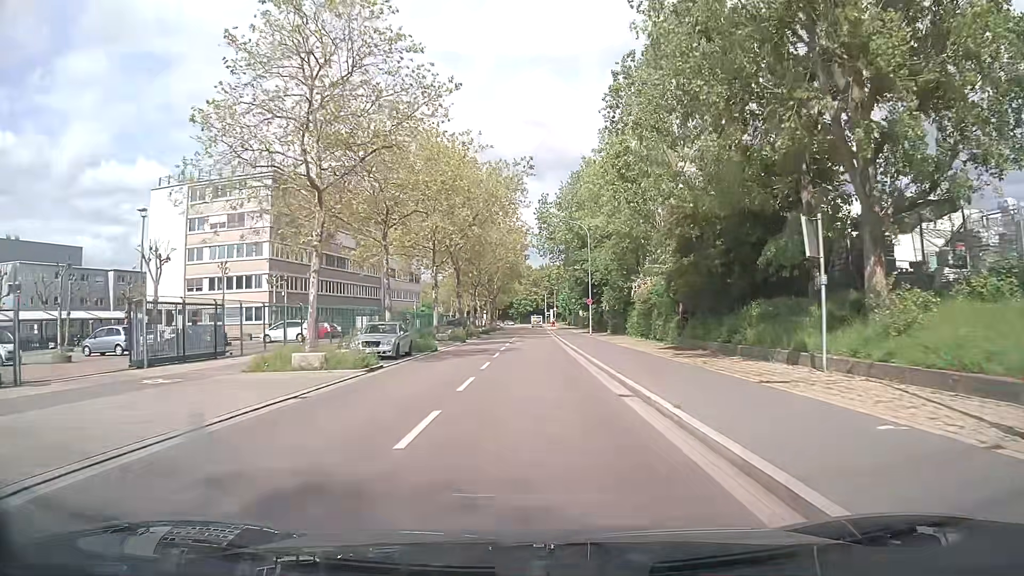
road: unclassified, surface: asphalt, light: Day
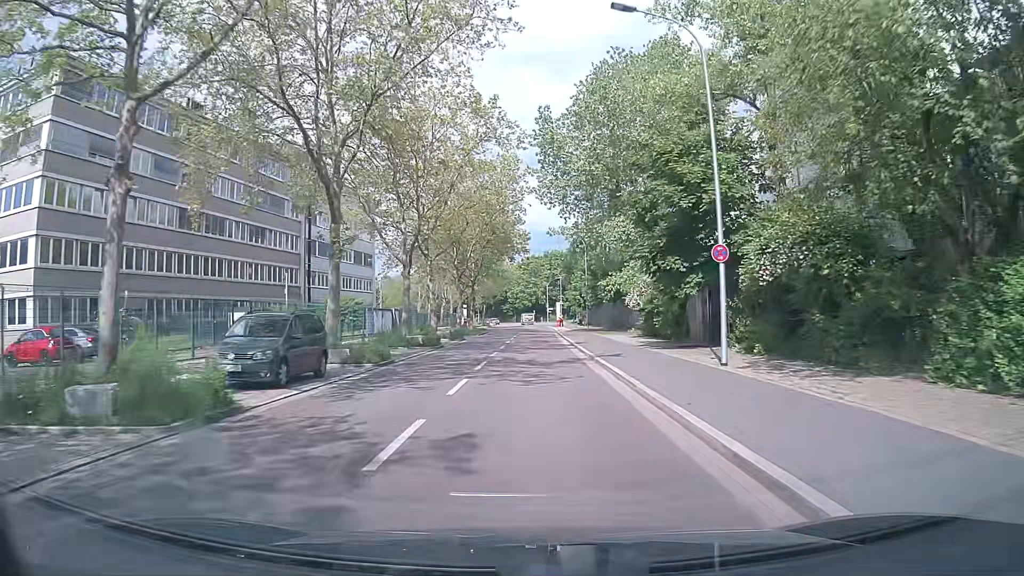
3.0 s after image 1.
(0.0, +37.2) m; 0°
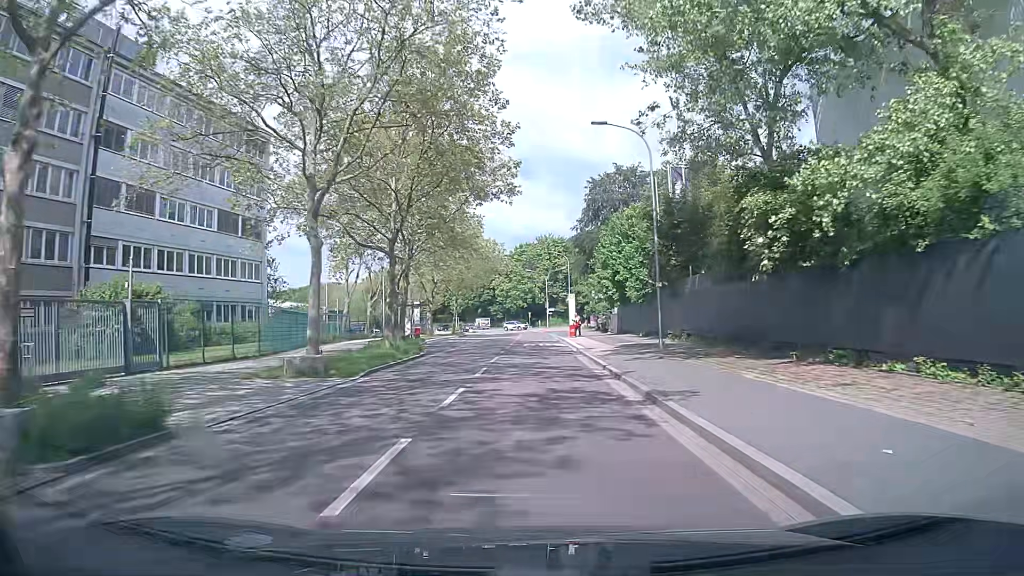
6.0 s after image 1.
(+0.2, +37.4) m; +1°
